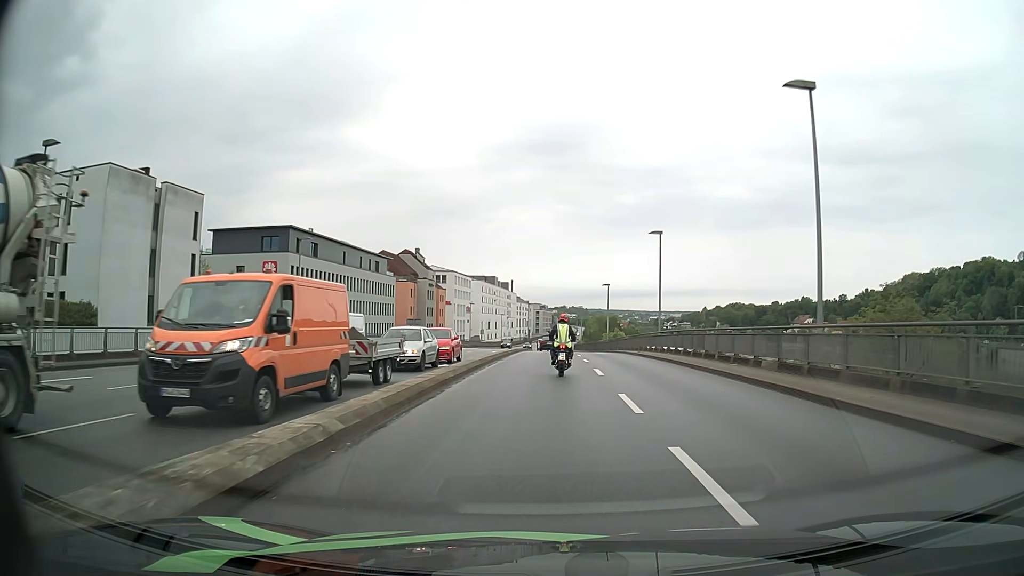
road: primary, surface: asphalt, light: Day
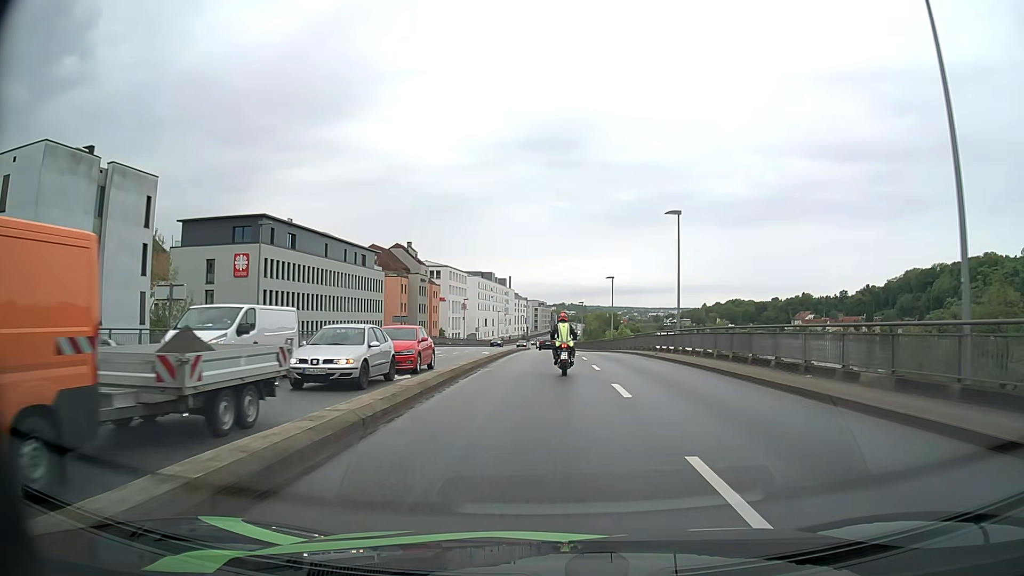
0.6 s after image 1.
(0.0, +6.9) m; 0°
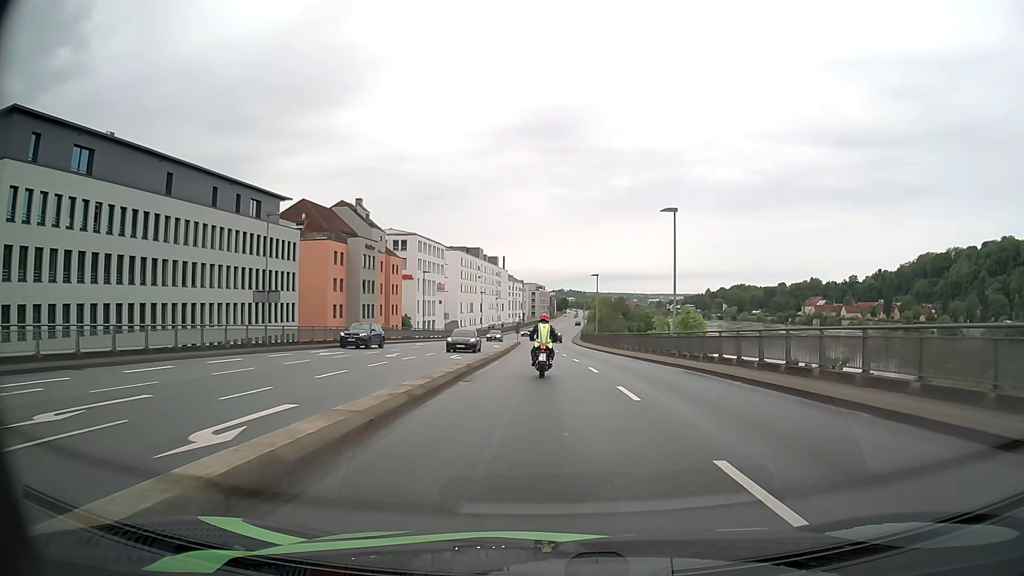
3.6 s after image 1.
(+0.1, +36.6) m; 0°
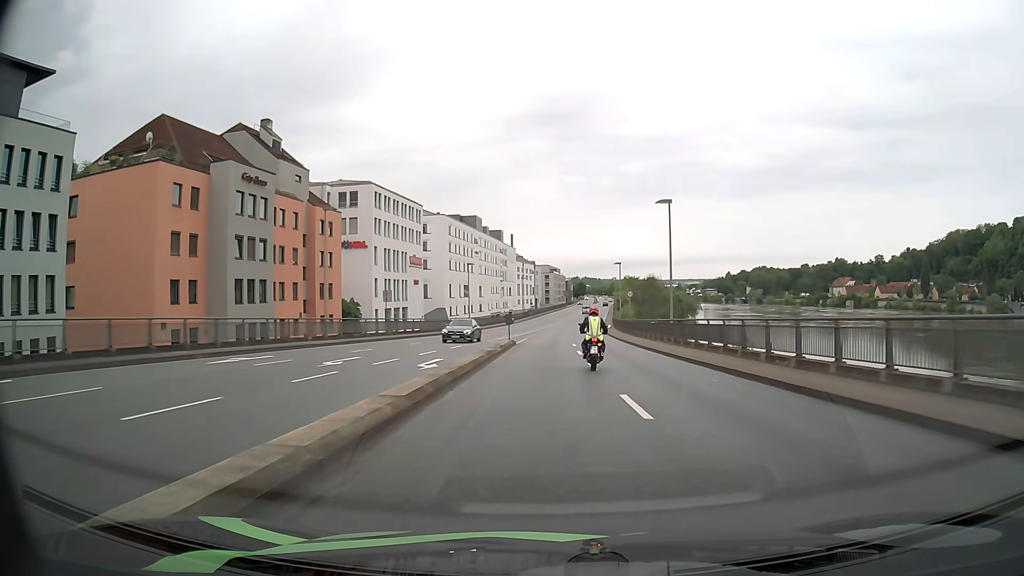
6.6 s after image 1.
(-0.5, +39.4) m; -1°
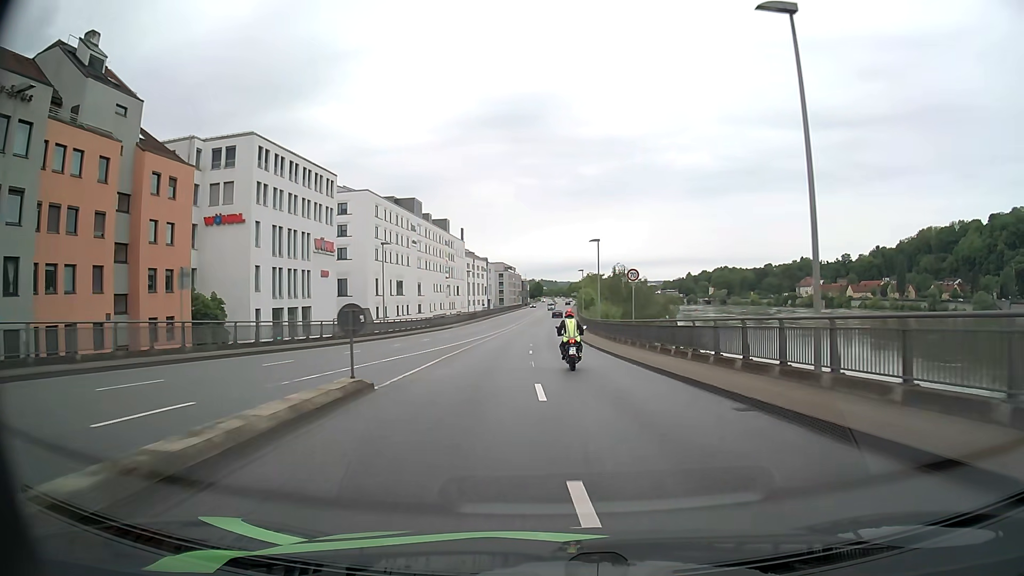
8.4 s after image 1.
(+0.6, +24.8) m; +4°
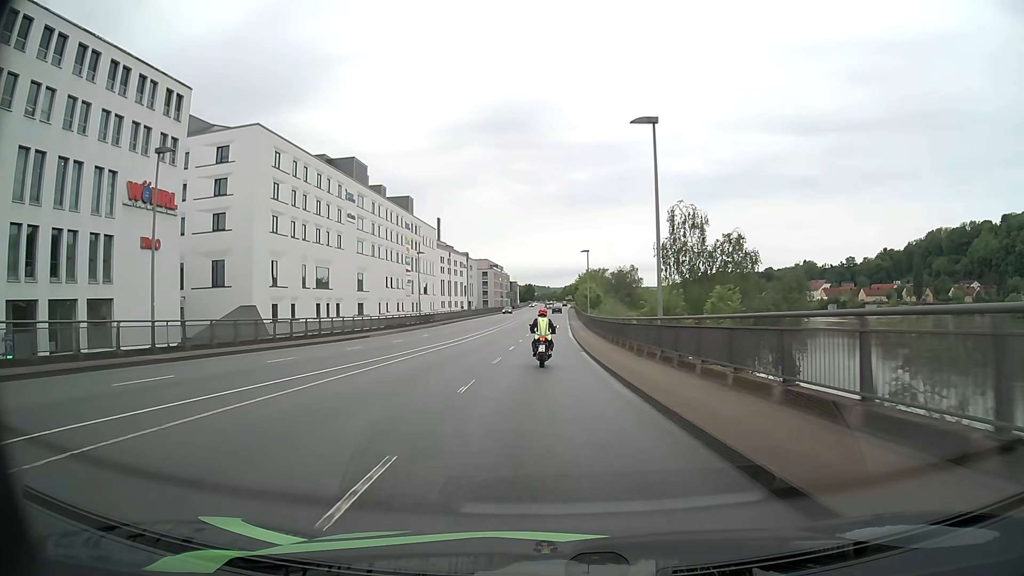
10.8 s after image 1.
(+0.3, +35.2) m; 0°
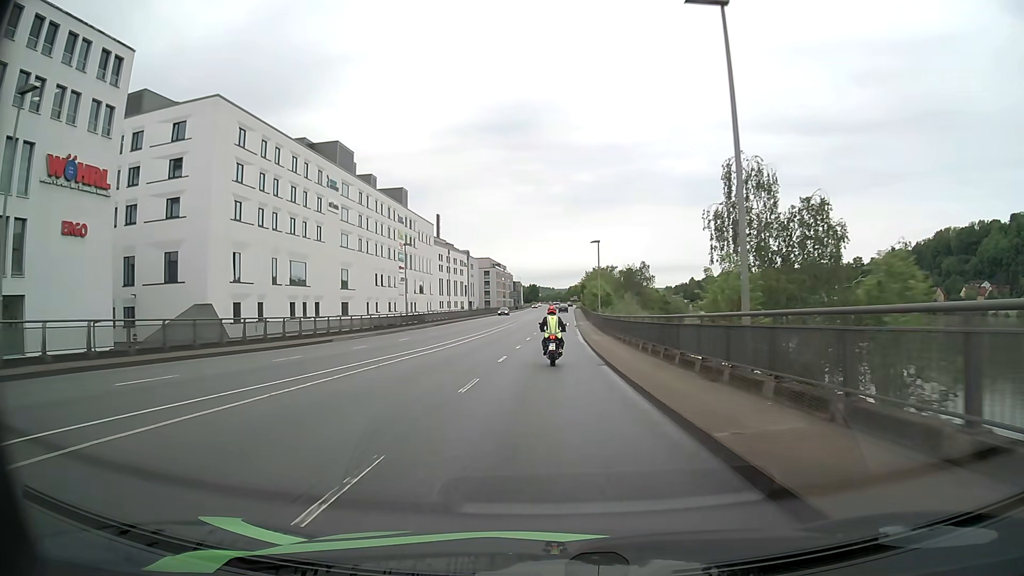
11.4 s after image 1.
(0.0, +9.2) m; 0°
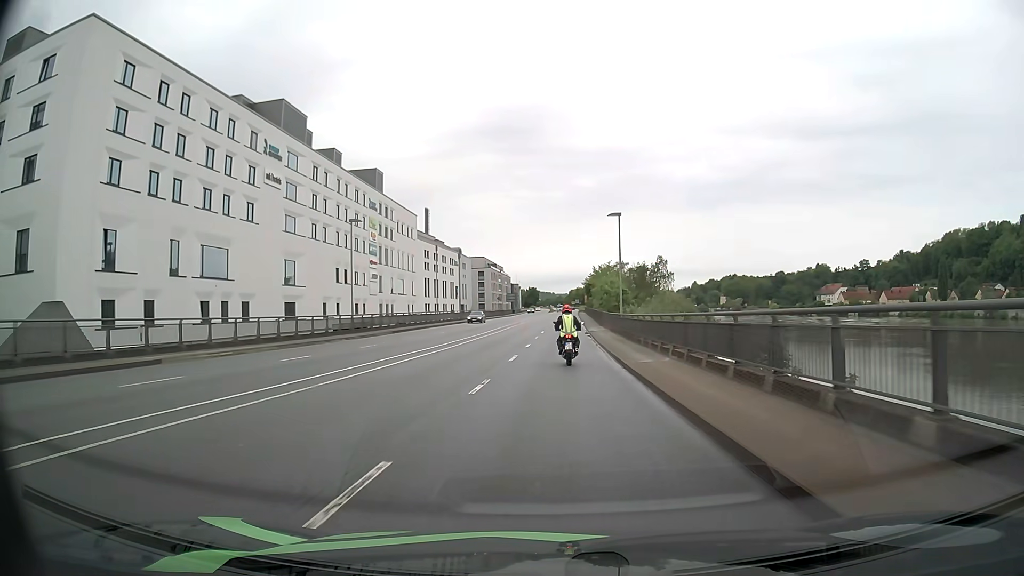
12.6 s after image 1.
(0.0, +18.3) m; 0°
(0, +10) (0, +20) (0, +30) (+1, +40) (+1, +50) (+2, +60) (+2, +70) (+2, +80) (+3, +90) (+3, +100) m
